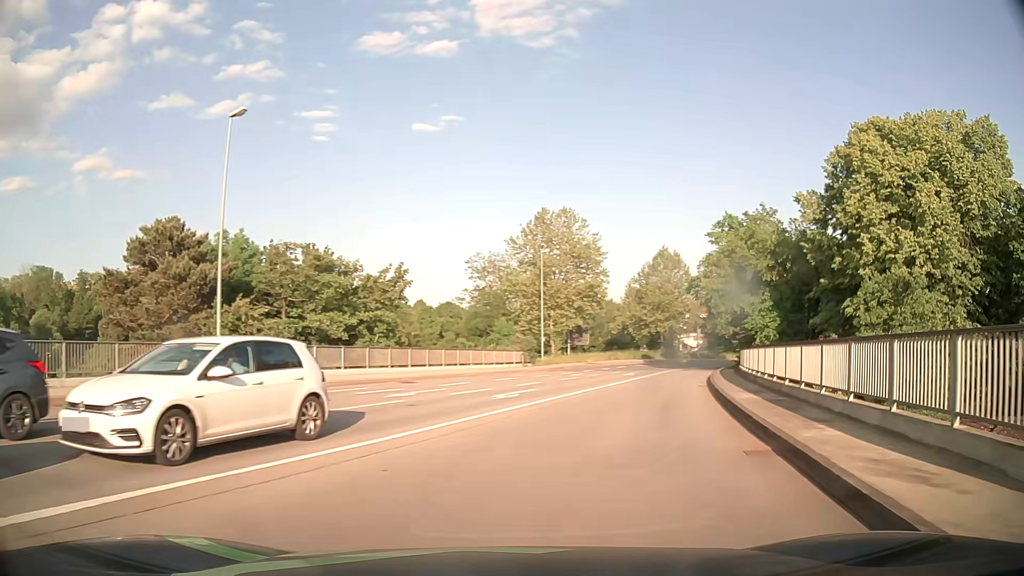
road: primary_link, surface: asphalt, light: Day
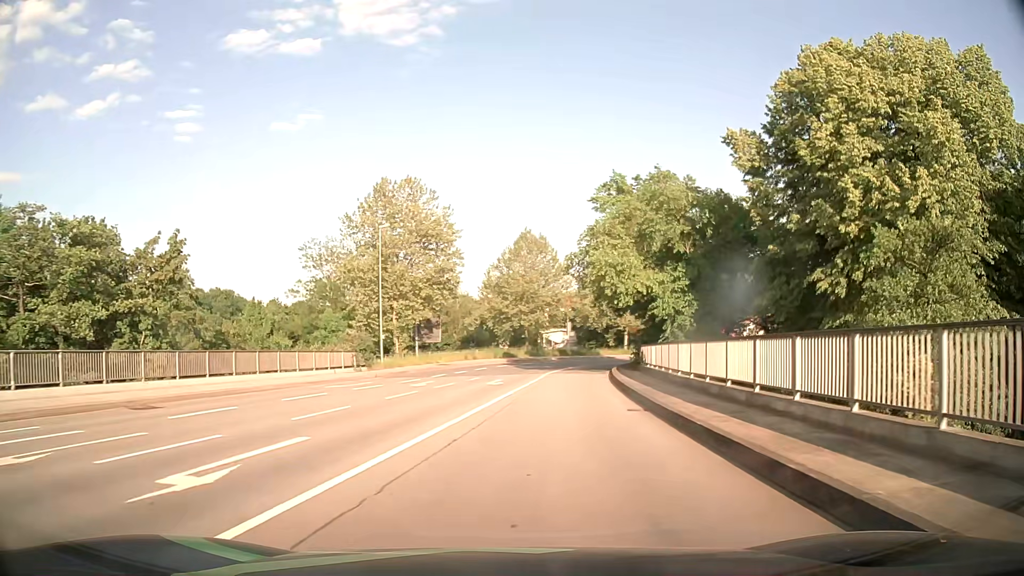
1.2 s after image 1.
(+1.7, +12.1) m; +13°
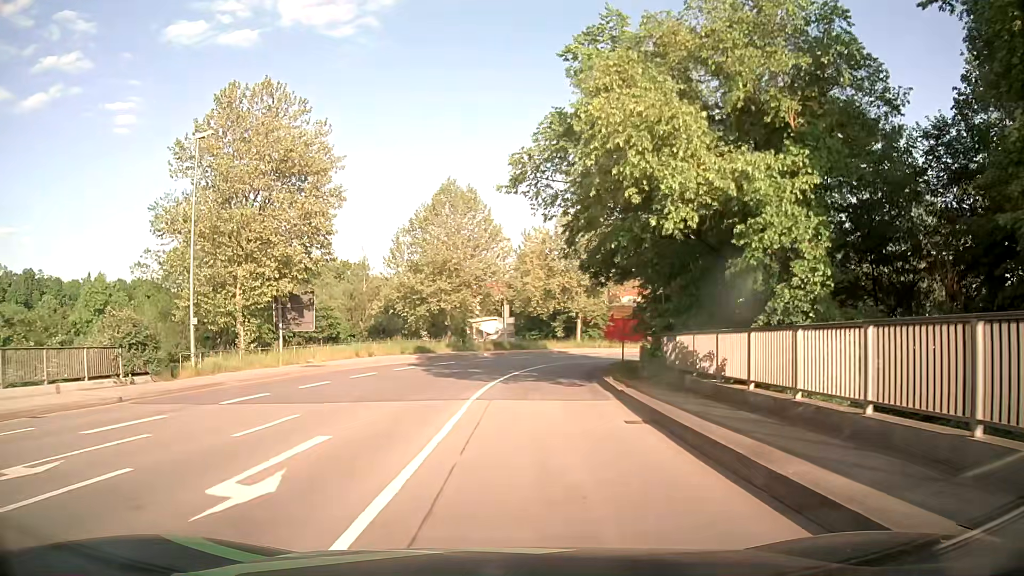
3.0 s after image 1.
(+1.2, +21.1) m; +6°
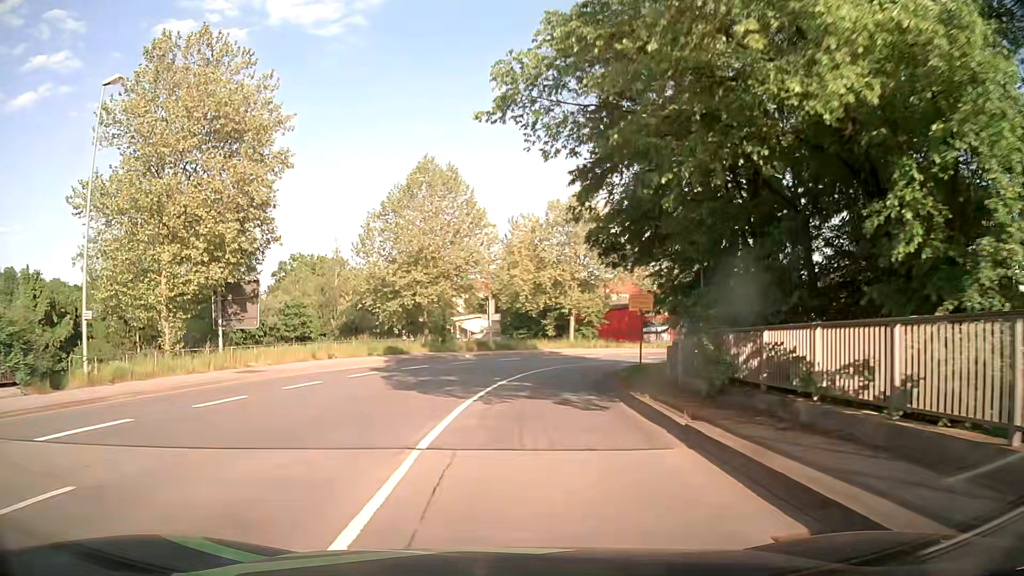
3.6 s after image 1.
(+0.1, +7.1) m; +1°
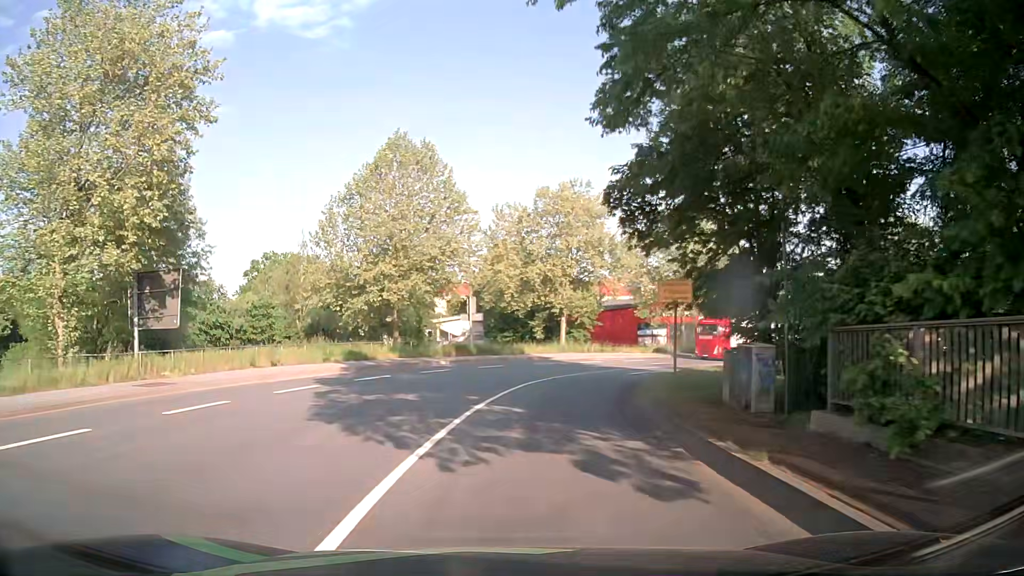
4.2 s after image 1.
(+0.1, +7.1) m; +2°
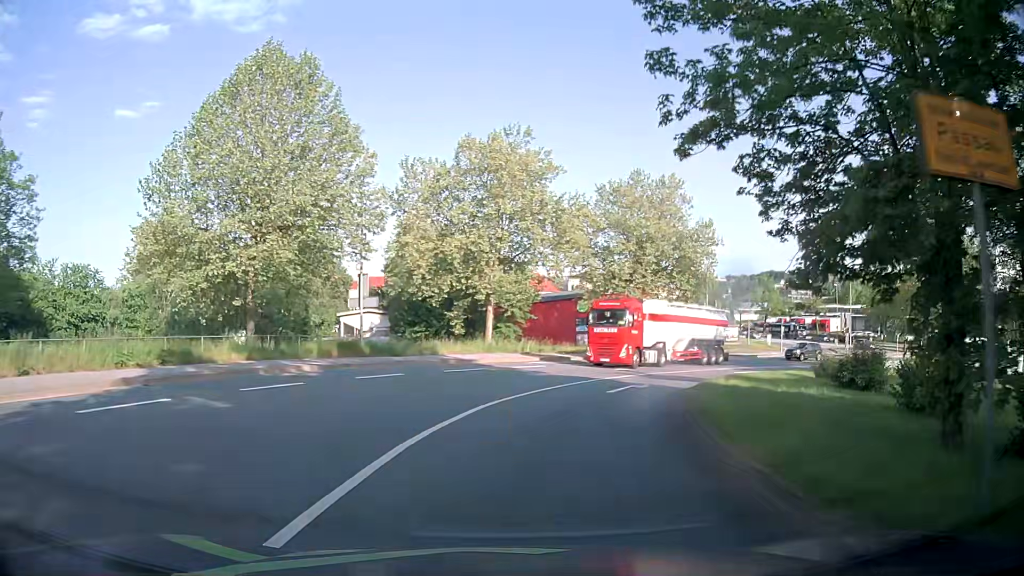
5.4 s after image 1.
(+0.6, +13.9) m; +6°
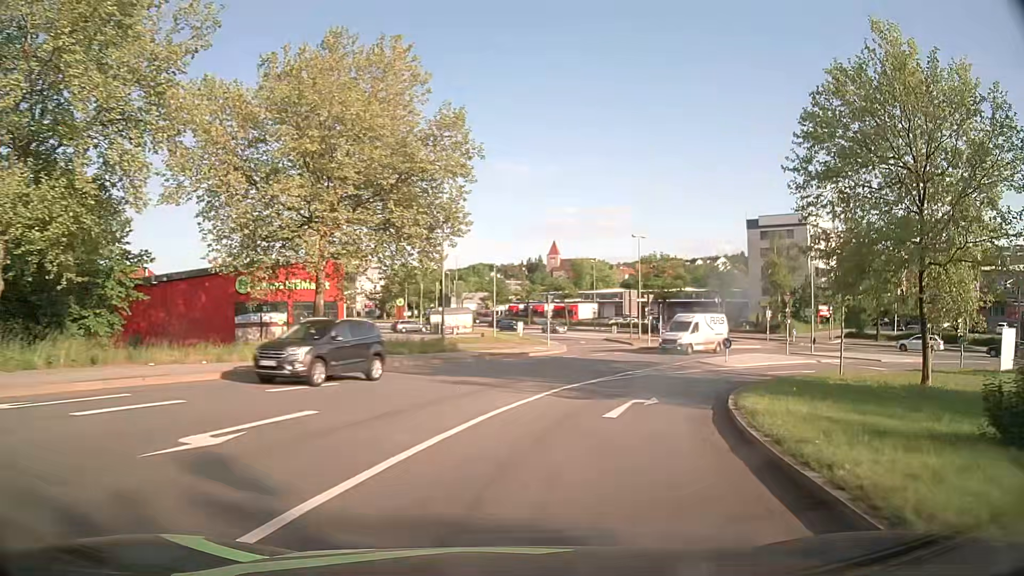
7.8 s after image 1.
(+5.8, +26.1) m; +26°
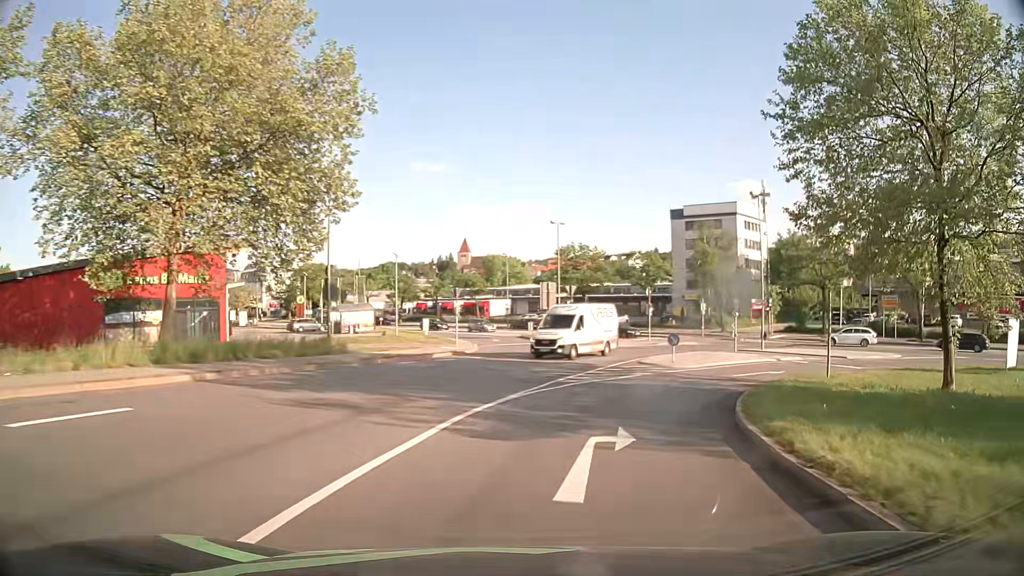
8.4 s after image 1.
(+0.4, +6.5) m; +7°
(+1, +10) (+4, +19) (+10, +27) (+19, +33) (+28, +34) (+37, +29) (+44, +22) (+50, +14) (+57, +6) (+63, -2) m
